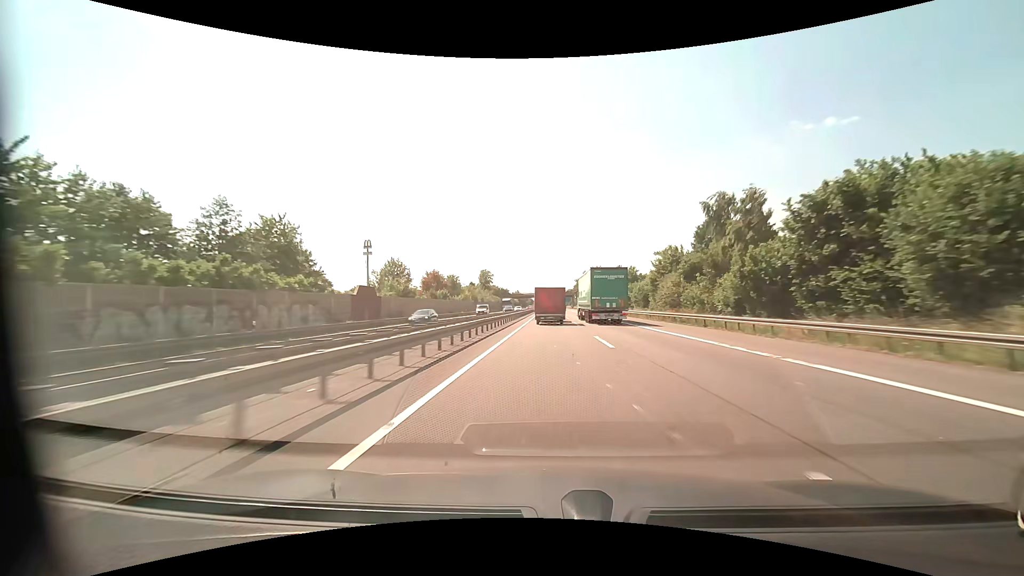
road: motorway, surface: asphalt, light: Day
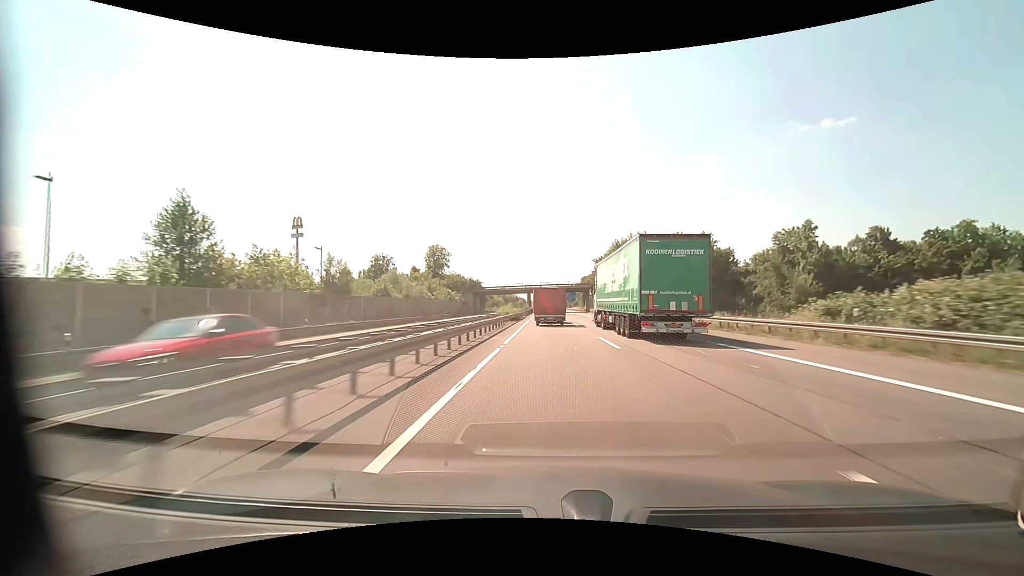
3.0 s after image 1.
(0.0, +89.9) m; +1°
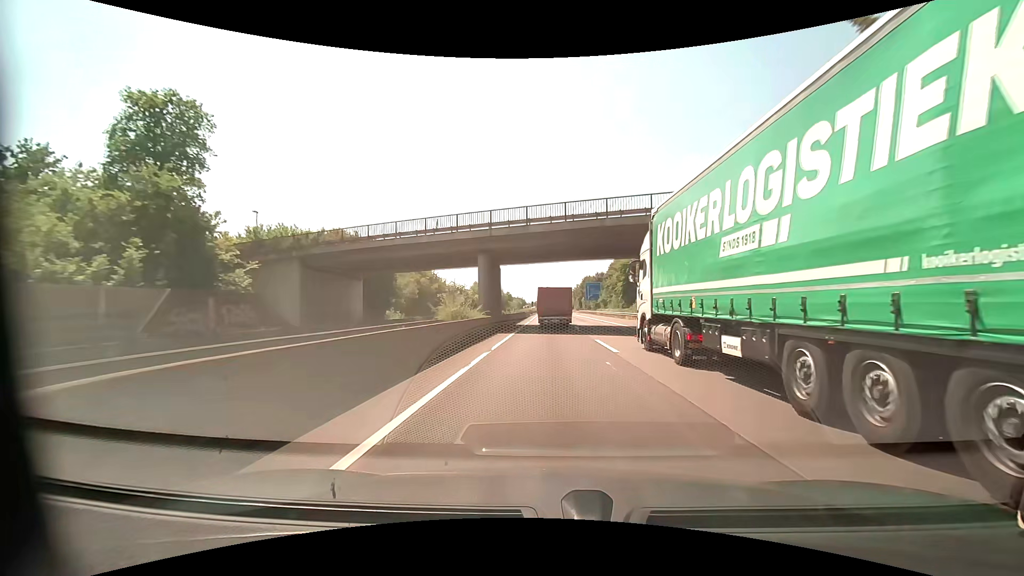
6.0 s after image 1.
(-0.1, +91.1) m; 0°
(0, +10) (0, +20) (0, +30) (0, +40) (0, +50) (0, +60) (0, +70) (0, +80) (0, +90) (0, +100) m
